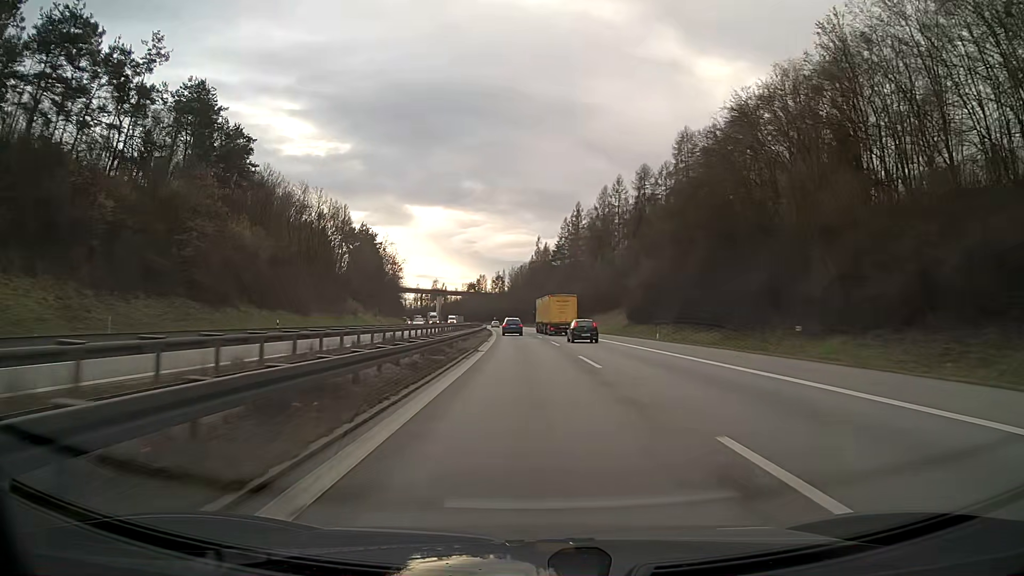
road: motorway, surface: asphalt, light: Day
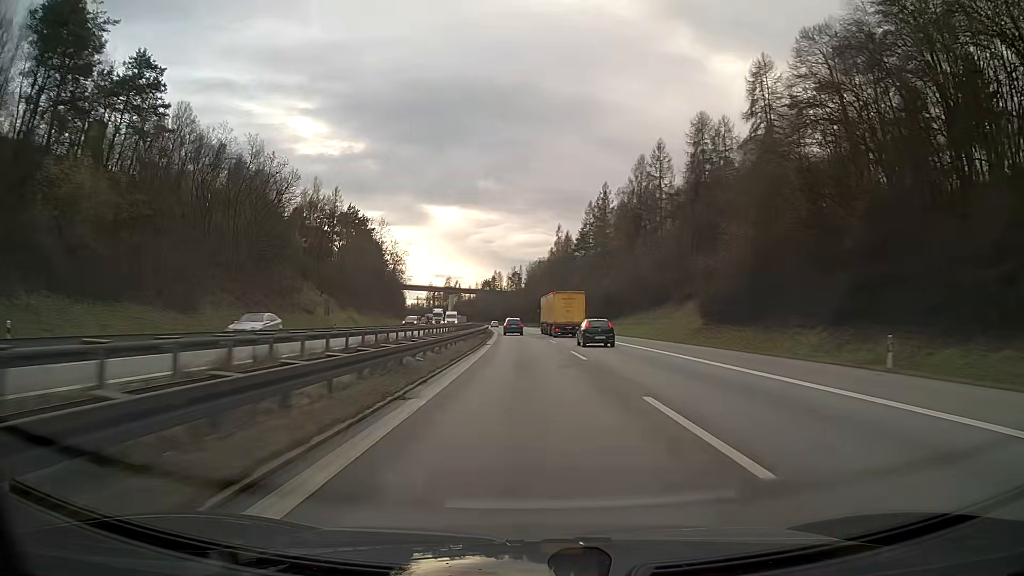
(-0.4, +31.7) m; -2°
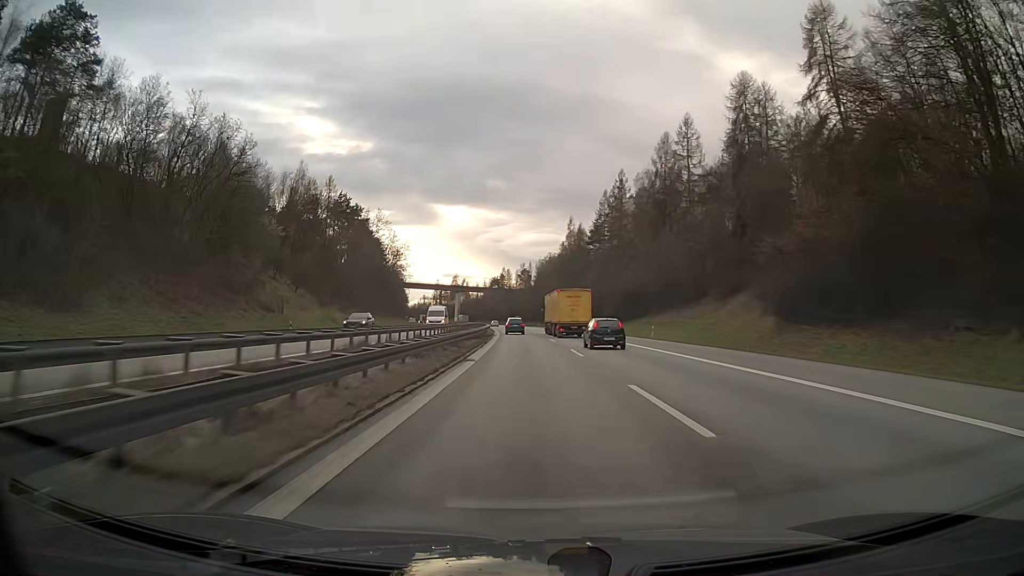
(-0.1, +15.9) m; -1°
(0, +10) (0, +20) (0, +30) (-1, +40) (-1, +50) (-1, +60) (-2, +70) (-2, +80) (-3, +90) (-4, +100) m
